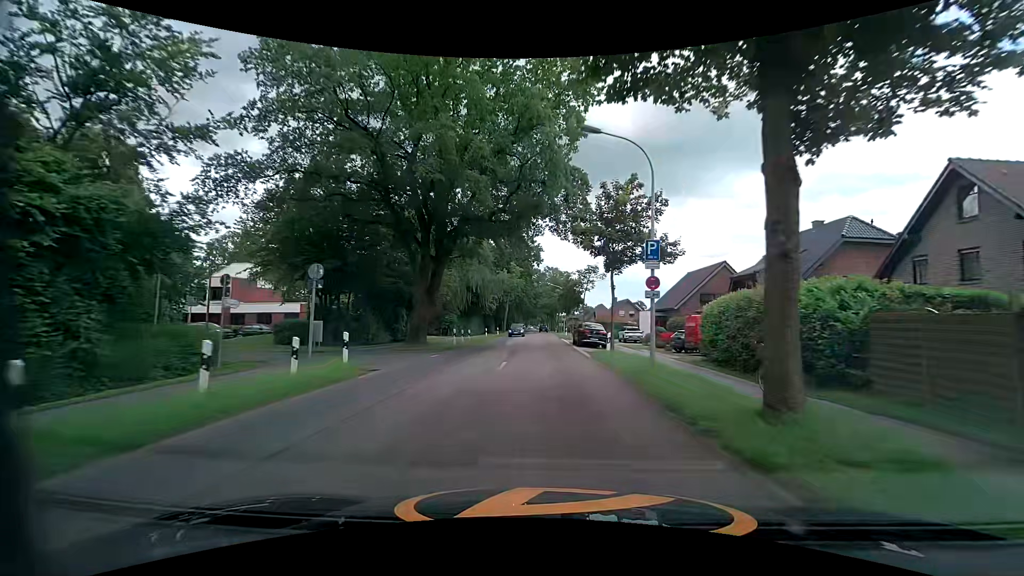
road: tertiary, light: Day
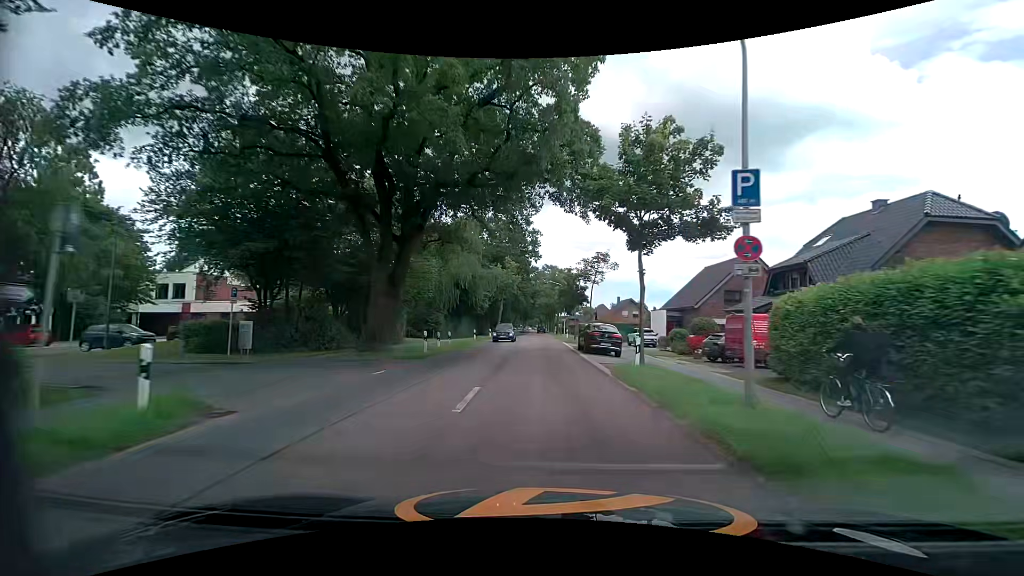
(0.0, +7.0) m; 0°
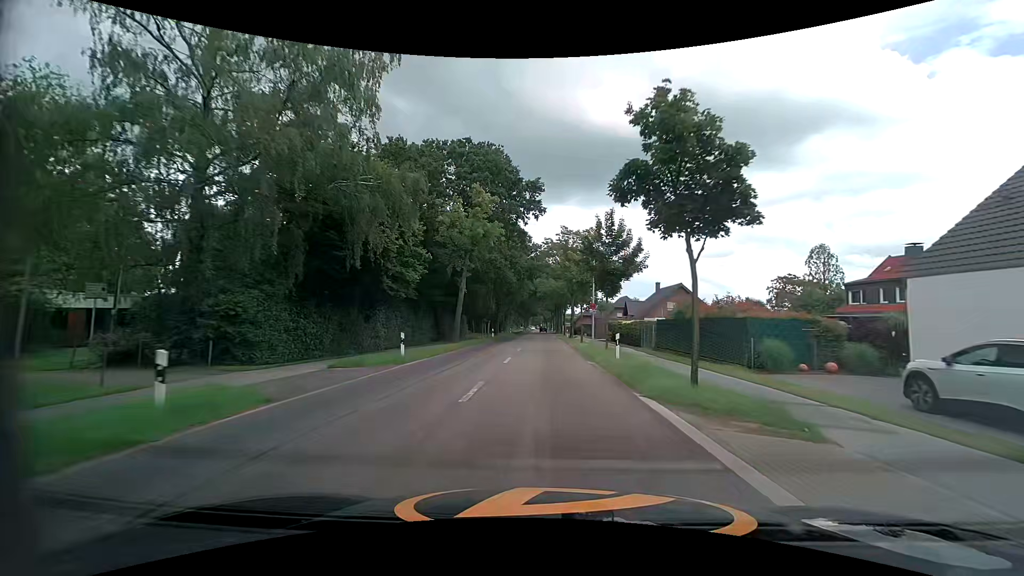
(+0.2, +35.0) m; 0°
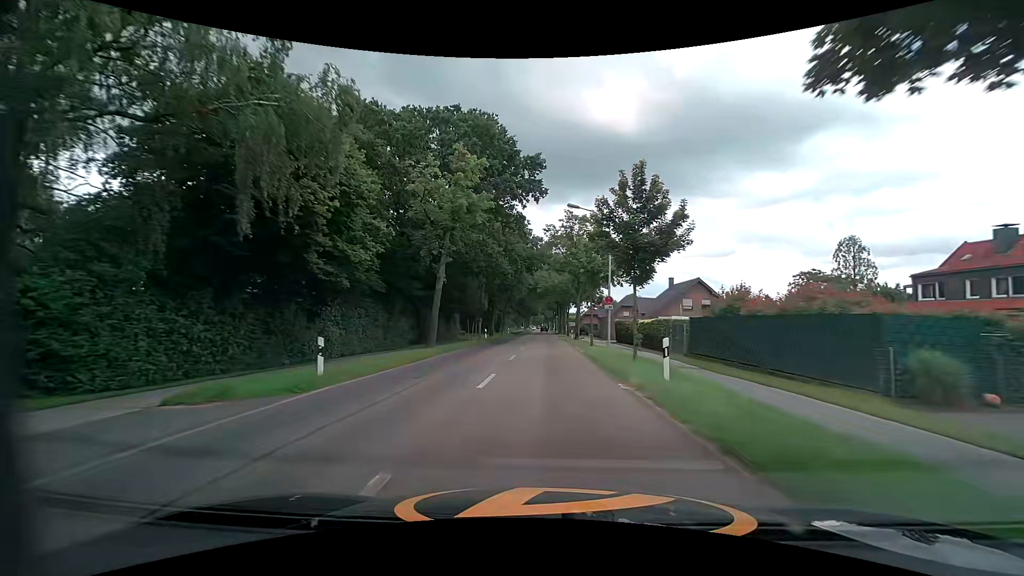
(0.0, +7.4) m; 0°
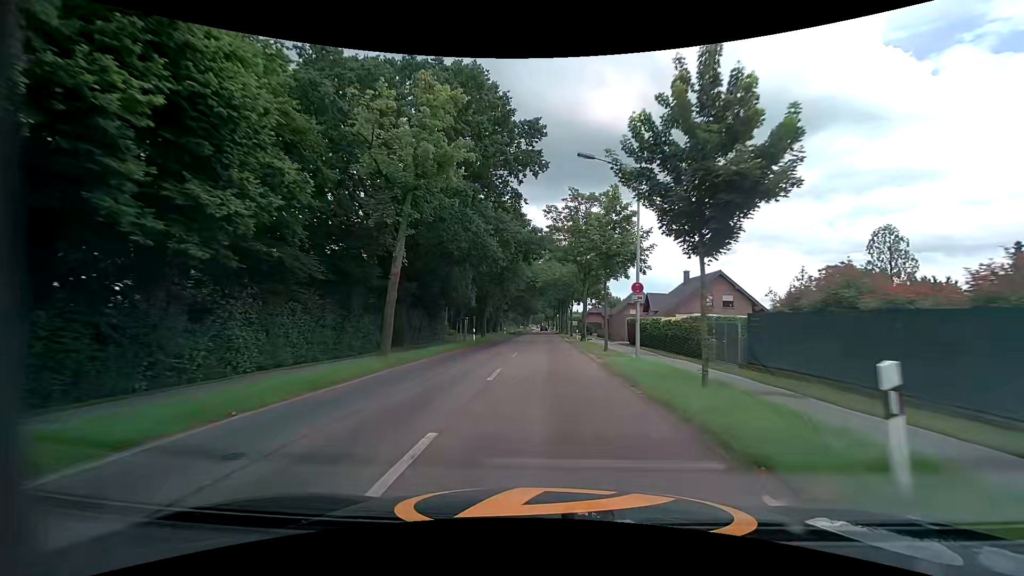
(0.0, +7.6) m; +1°
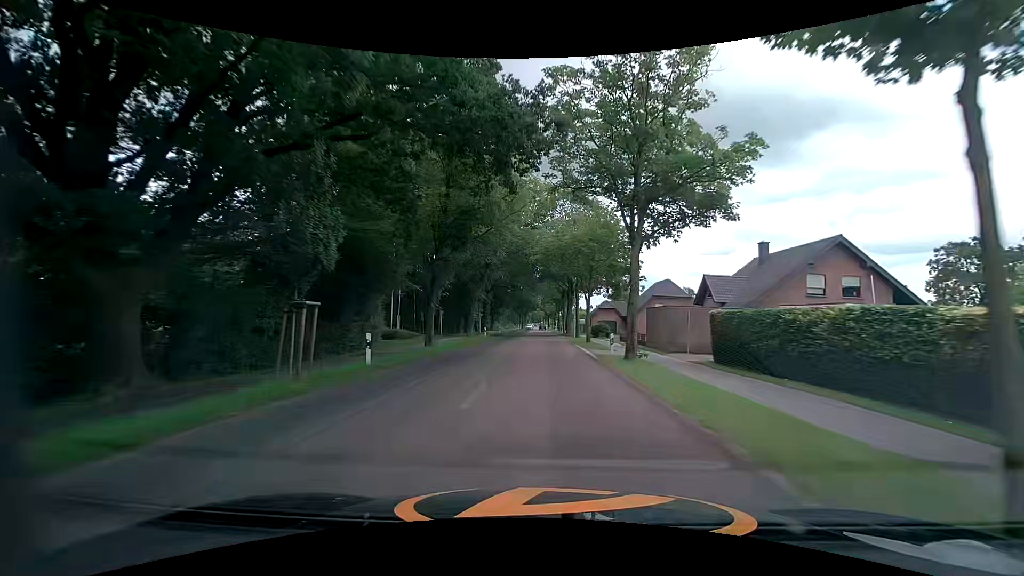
(-0.3, +22.1) m; -1°
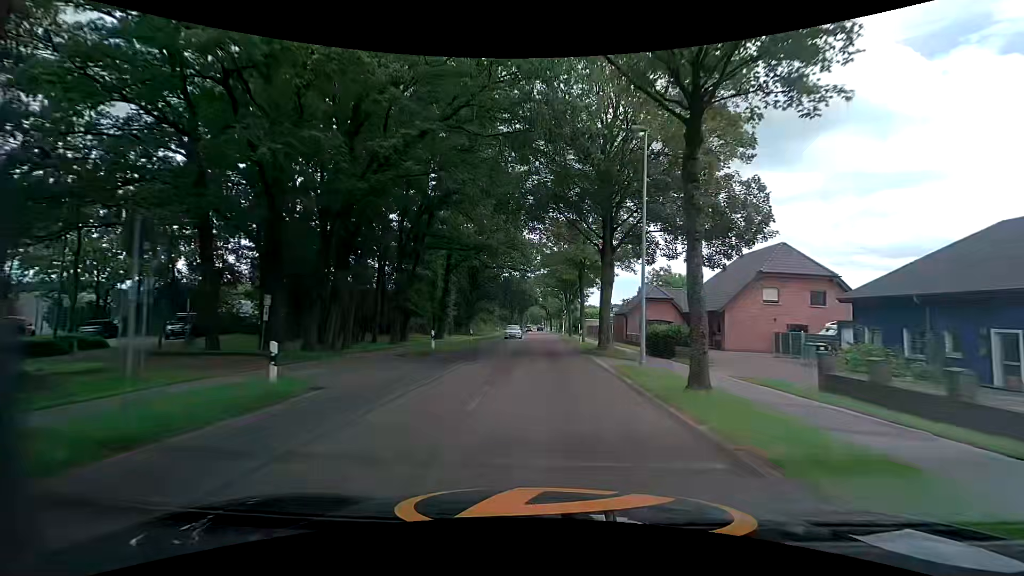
(0.0, +36.2) m; -1°
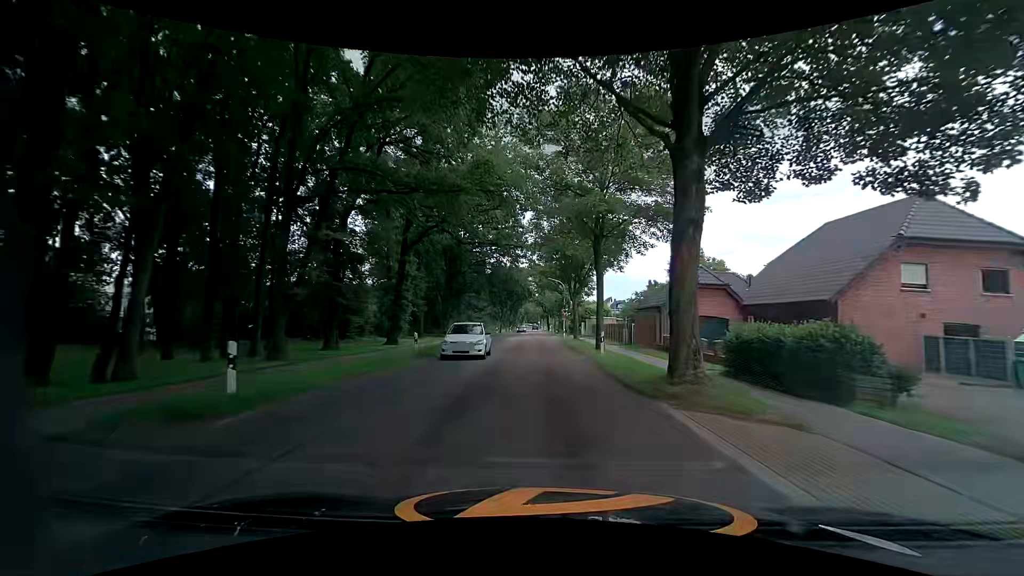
(+0.2, +15.0) m; +1°
(0, +10) (0, +20) (0, +30) (-1, +40) (-1, +50) (-1, +60) (-1, +70) (-2, +80) (-2, +90) (-2, +100) m
